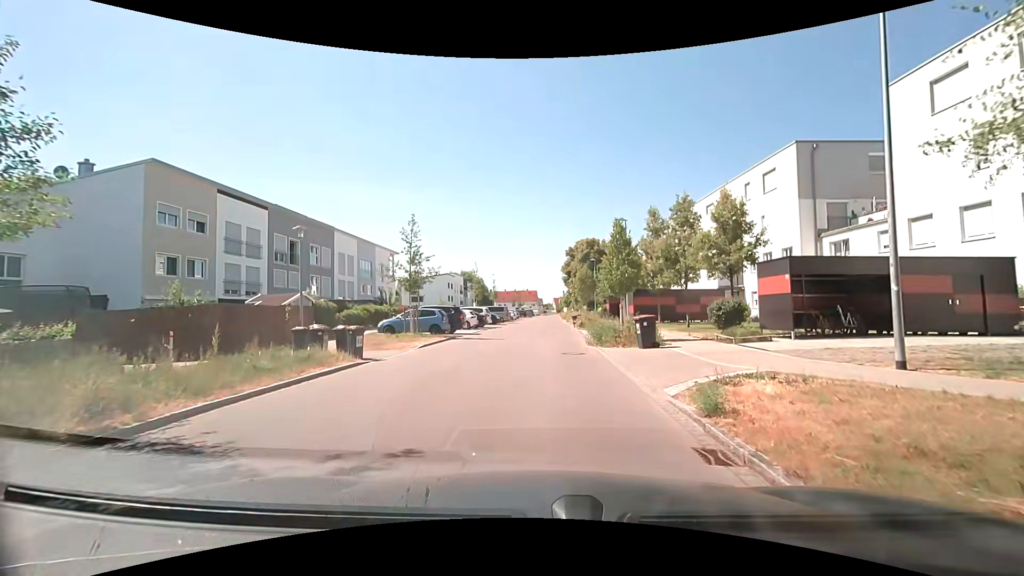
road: residential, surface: asphalt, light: Day
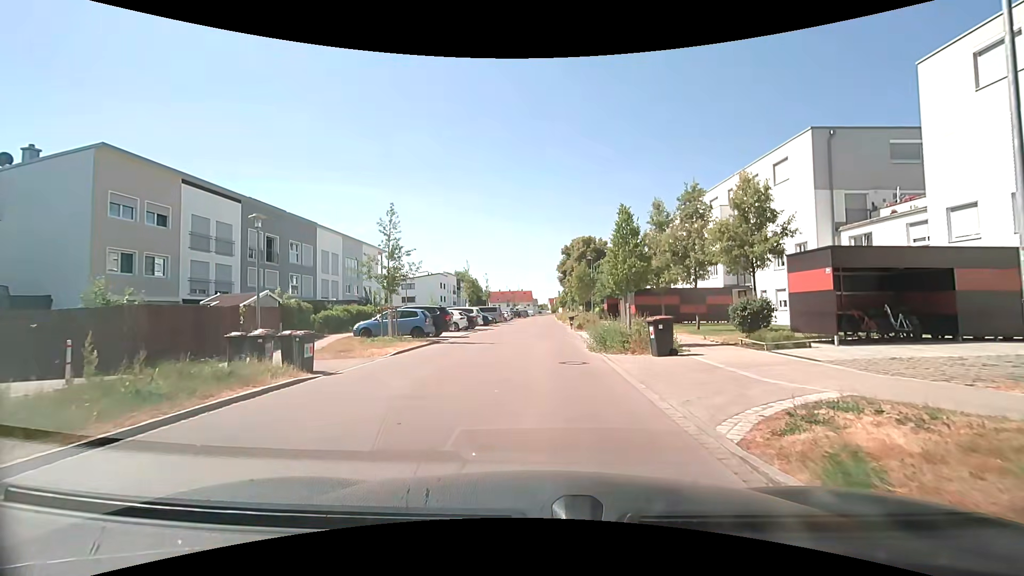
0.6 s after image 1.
(0.0, +2.8) m; +2°
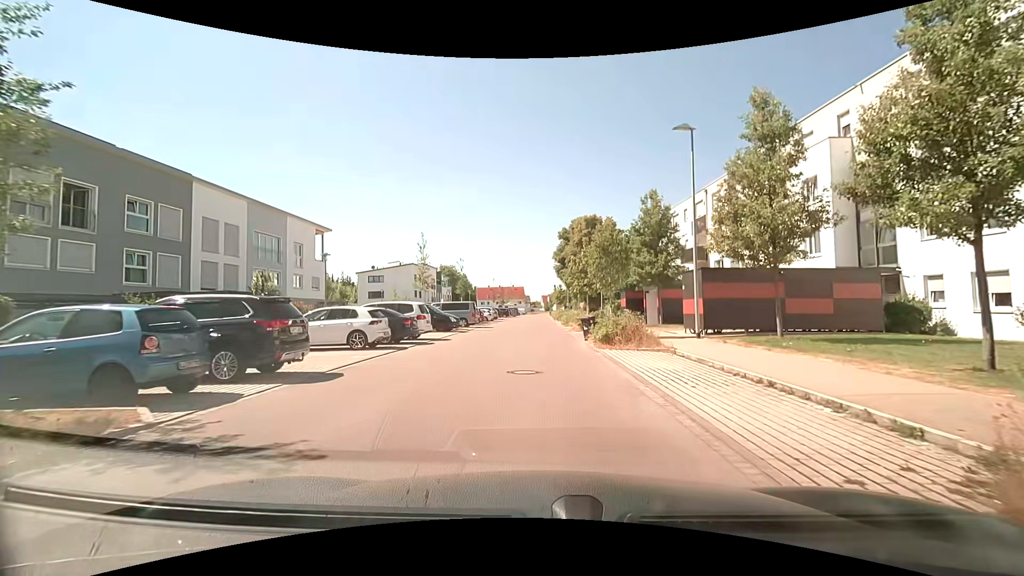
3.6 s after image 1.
(-0.2, +16.9) m; 0°
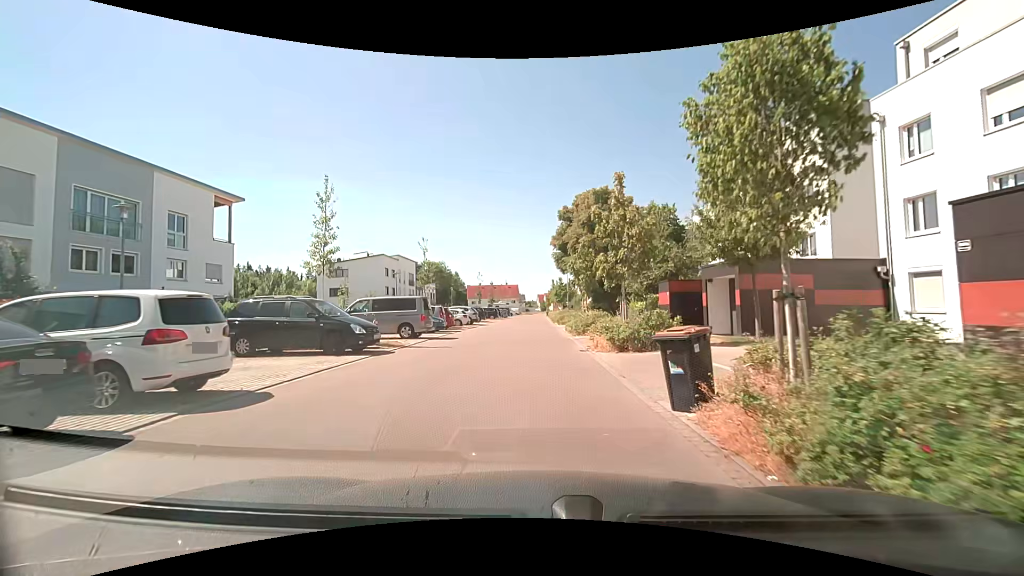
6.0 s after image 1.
(0.0, +15.0) m; 0°
(0, +10) (0, +20) (0, +30) (0, +40) (0, +50) (-1, +60) (-1, +70) (-1, +80) (-1, +90) (-1, +100) m
